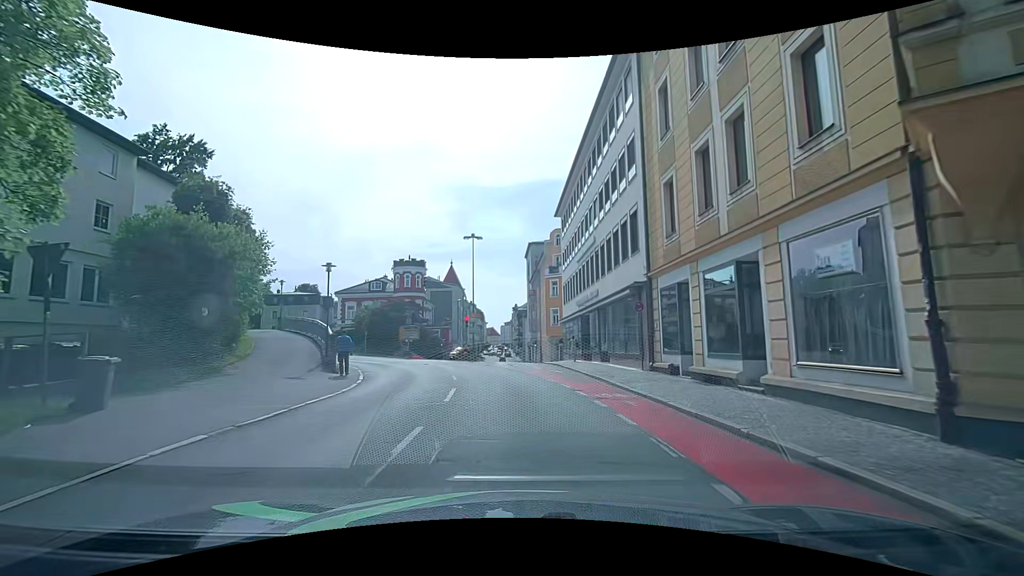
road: tertiary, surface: asphalt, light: Day
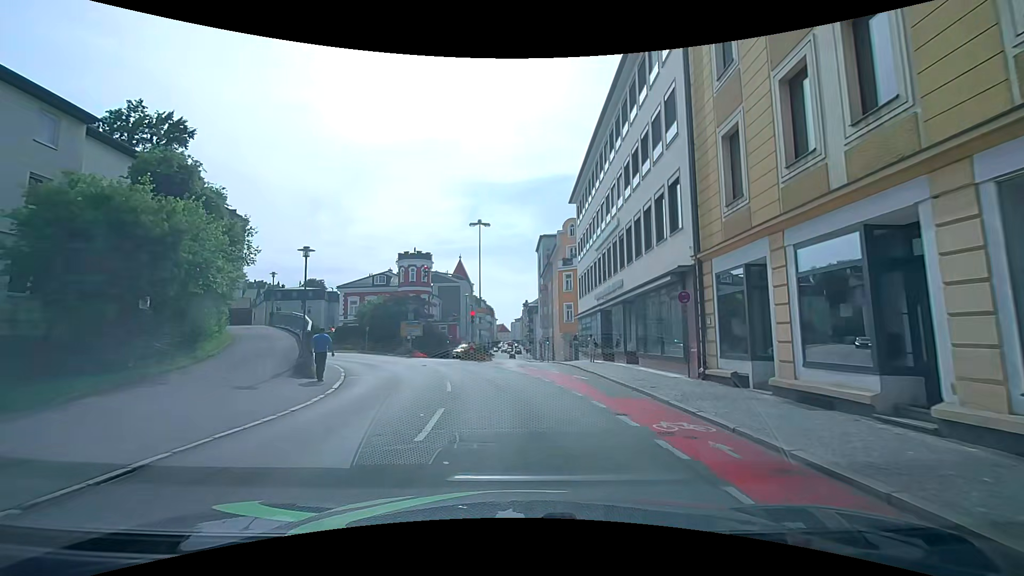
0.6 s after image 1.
(-0.1, +3.9) m; -3°
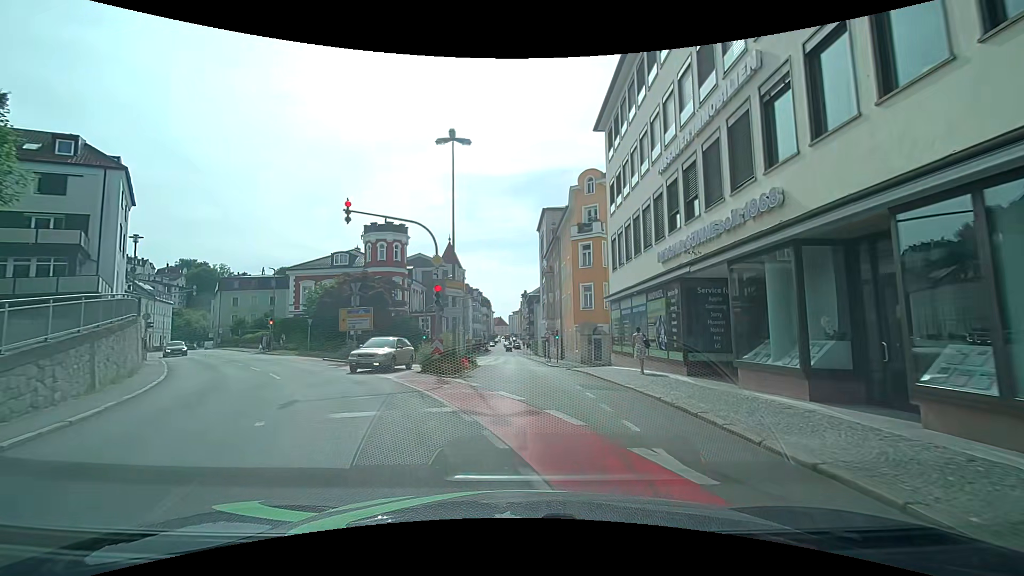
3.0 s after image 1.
(+0.1, +15.4) m; +1°
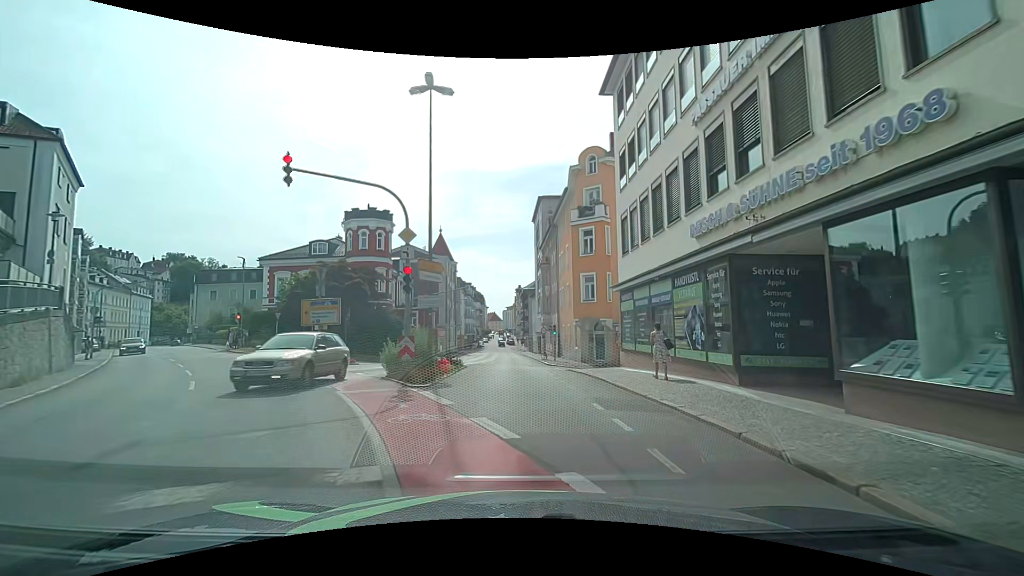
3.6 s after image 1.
(0.0, +4.4) m; +1°
(0, +10) (0, +20) (0, +30) (-1, +40) (-1, +50) (-1, +60) (-1, +70) (-2, +80) (-2, +90) (-2, +100) m
